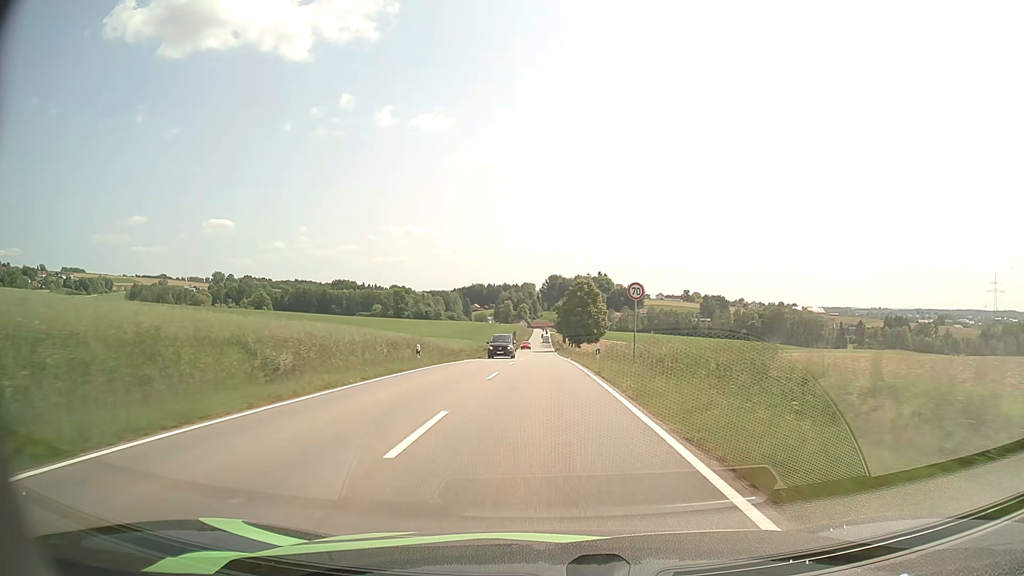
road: tertiary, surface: asphalt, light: Day
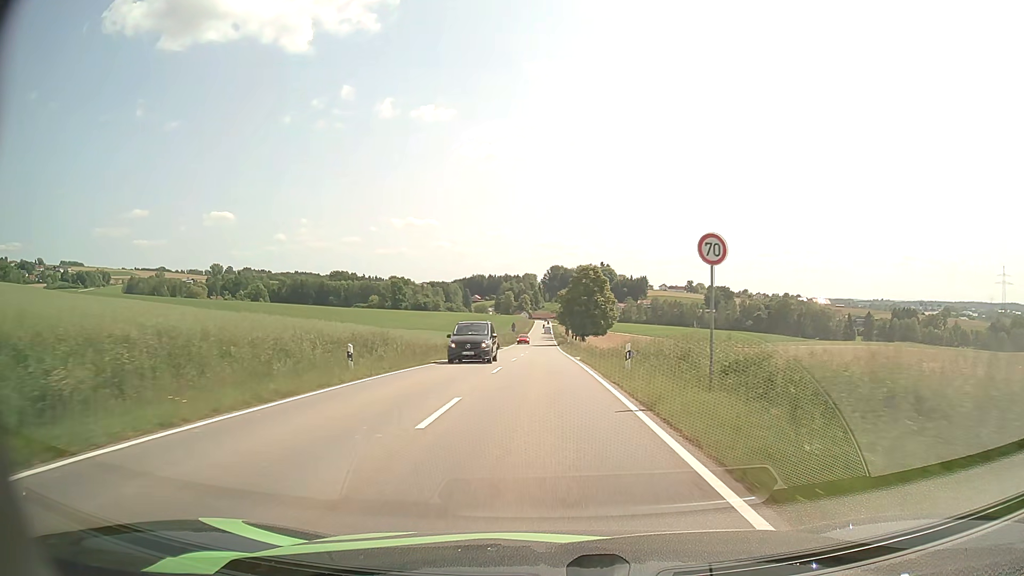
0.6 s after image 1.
(0.0, +10.6) m; 0°
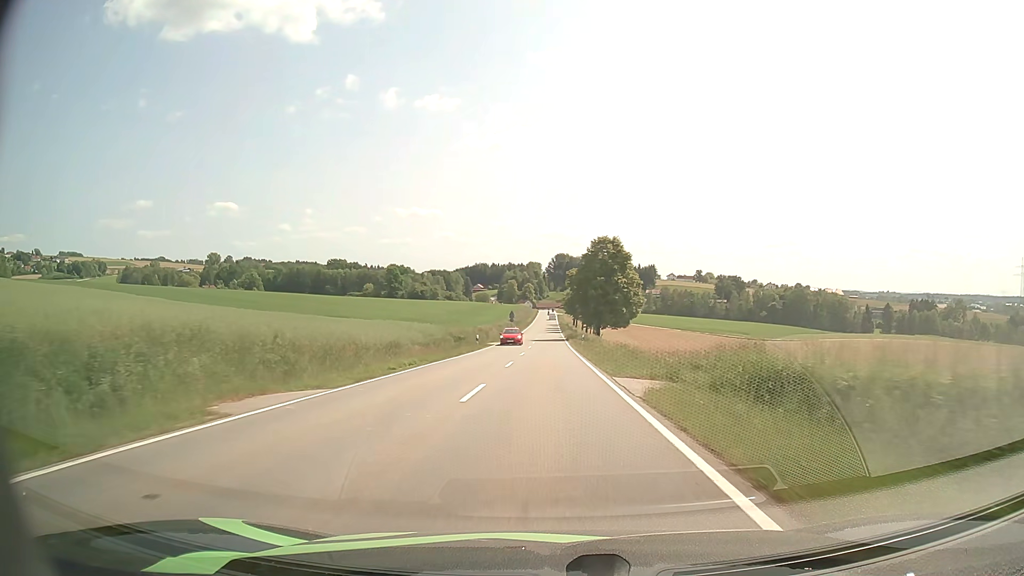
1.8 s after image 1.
(-0.1, +21.2) m; -1°
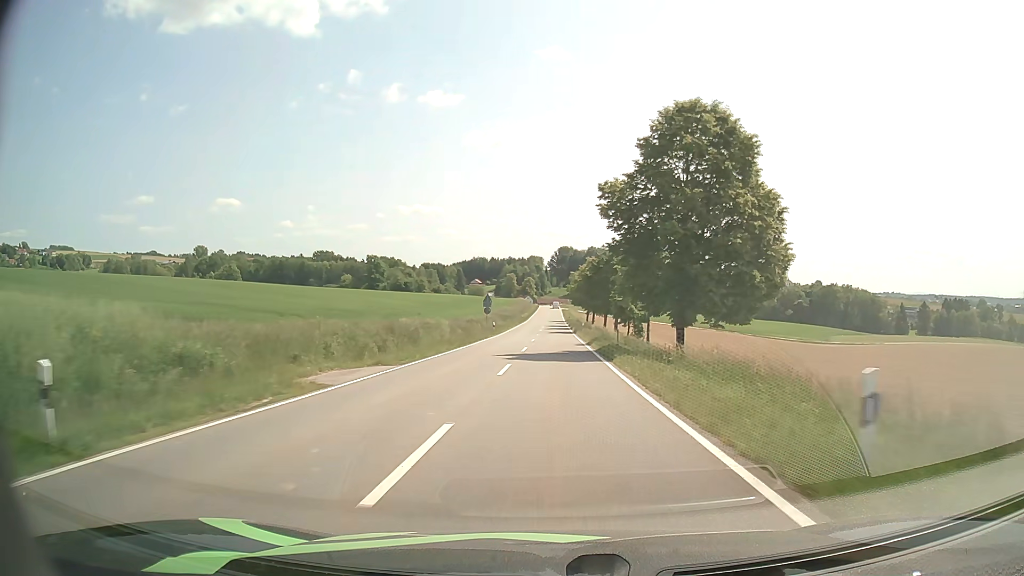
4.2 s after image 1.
(0.0, +44.9) m; 0°
(0, +10) (0, +20) (0, +30) (0, +40) (0, +50) (+1, +60) (+1, +70) (+1, +80) (+1, +90) (+1, +100) m
